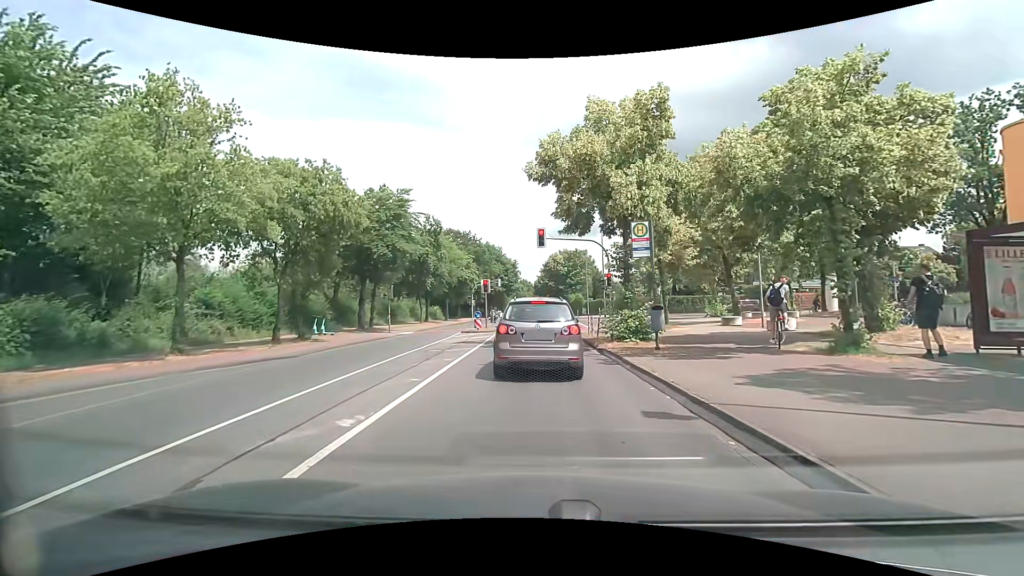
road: tertiary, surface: asphalt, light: Day
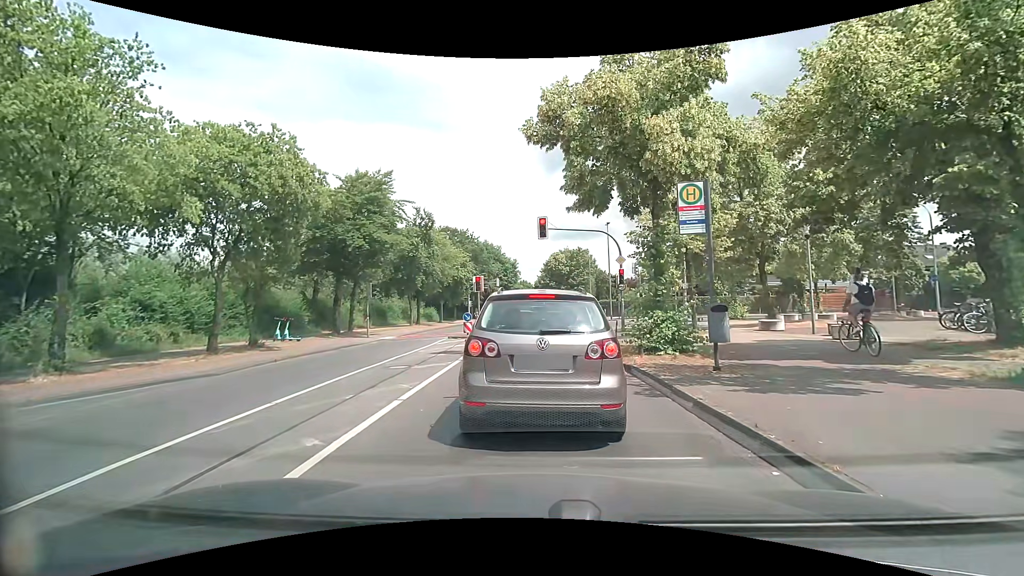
(0.0, +4.1) m; -1°
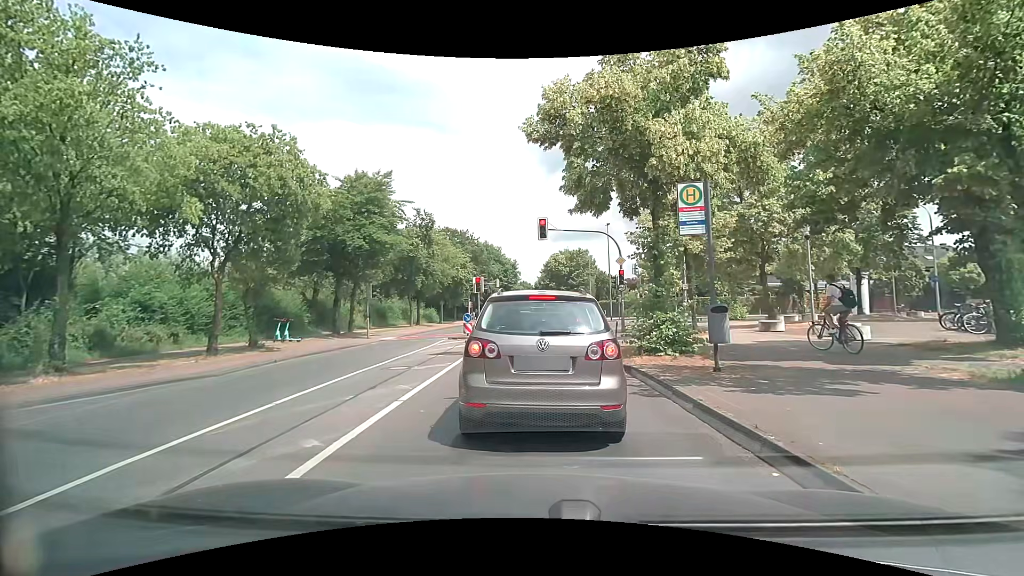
(0.0, 0.0) m; 0°
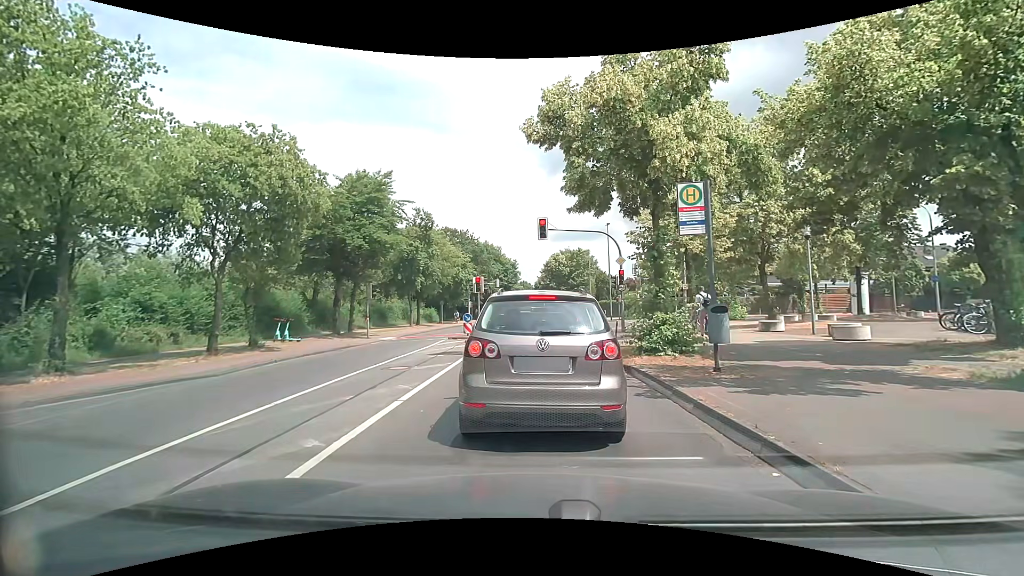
(0.0, 0.0) m; 0°
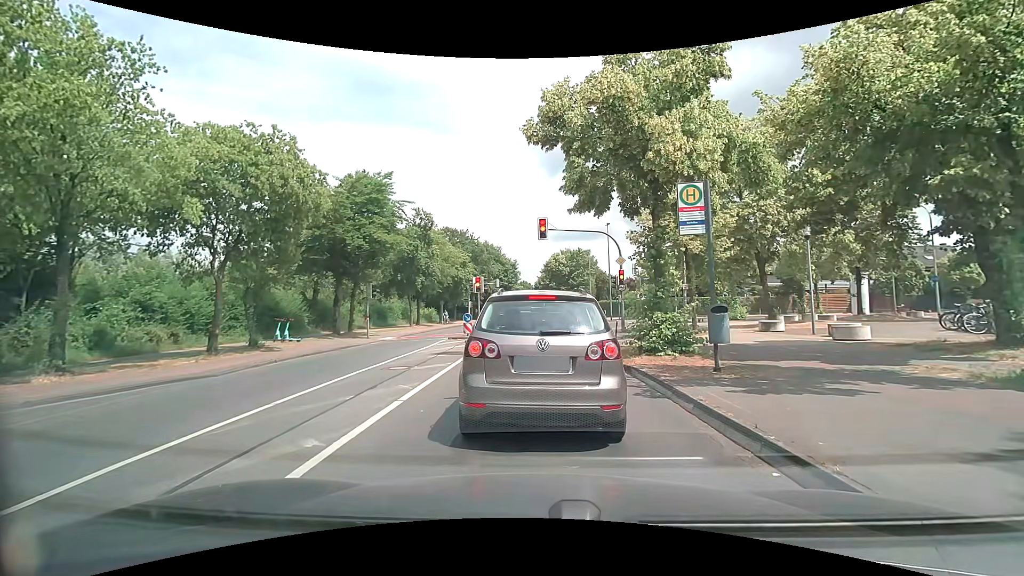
(0.0, 0.0) m; 0°
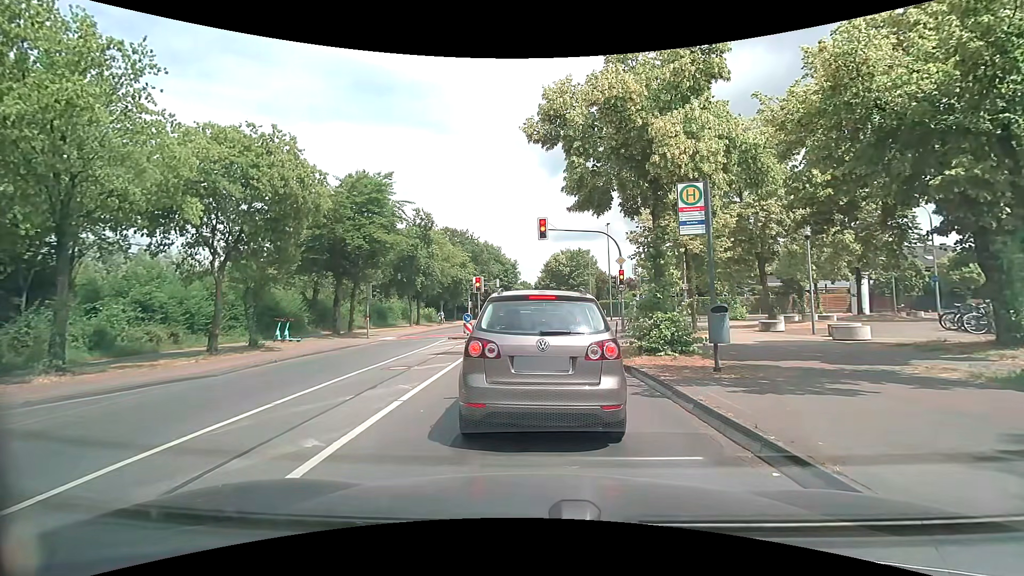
(0.0, 0.0) m; 0°
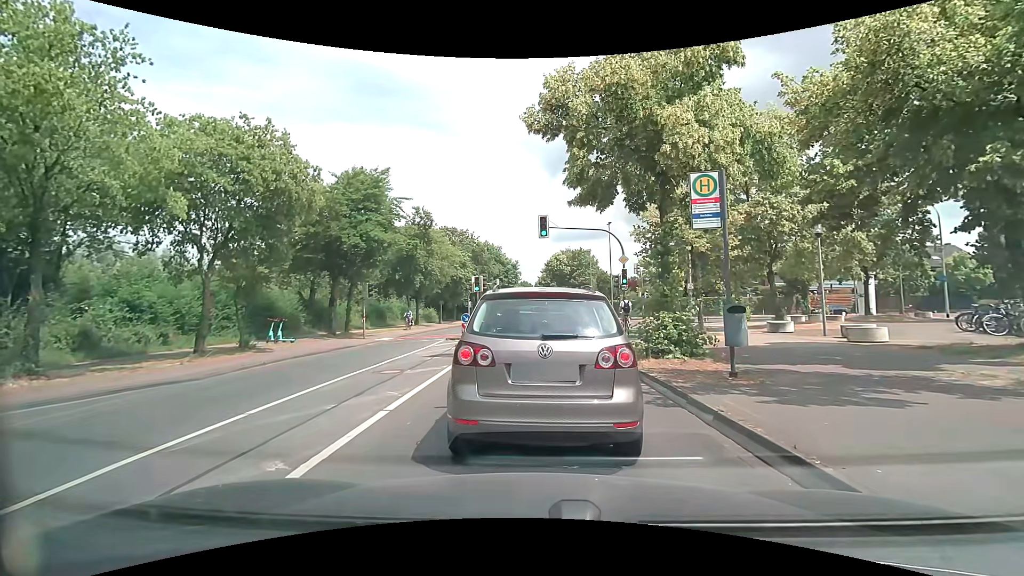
(0.0, +0.7) m; 0°
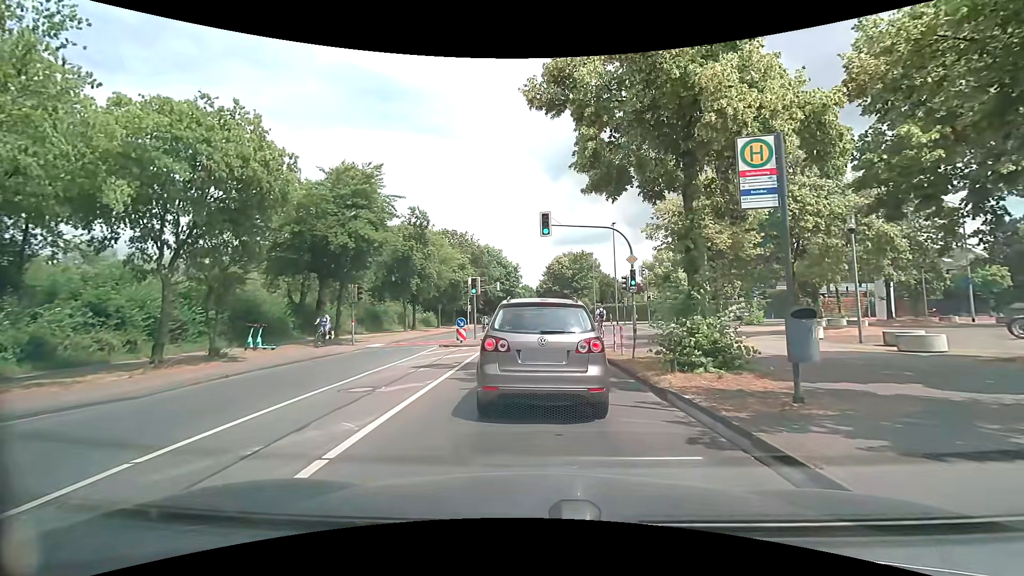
(0.0, +2.2) m; +1°
(0, +10) (0, +20) (0, +30) (0, +40) (0, +50) (0, +60) (0, +70) (0, +80) (0, +90) (0, +100) m
